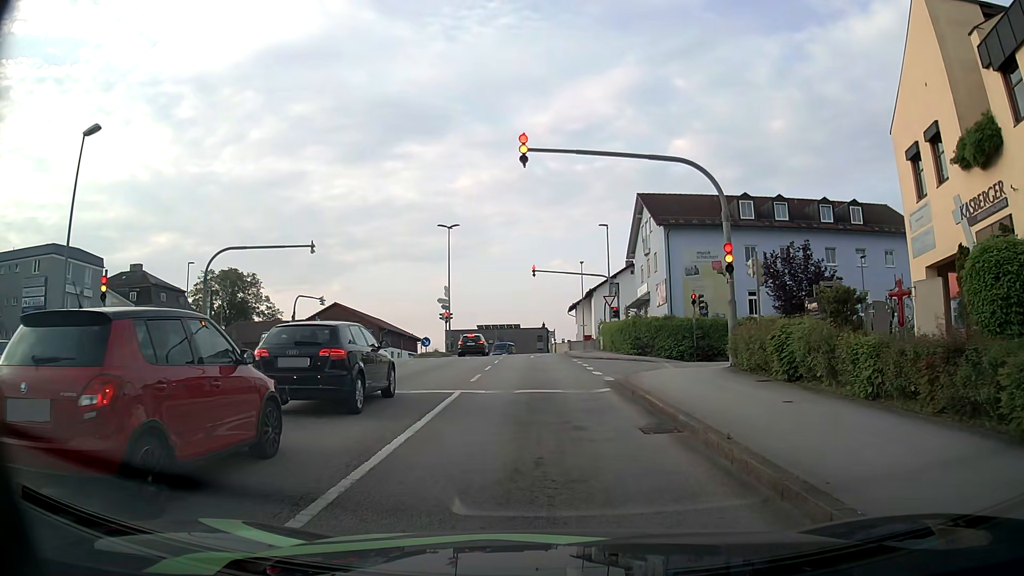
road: tertiary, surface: asphalt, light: Day
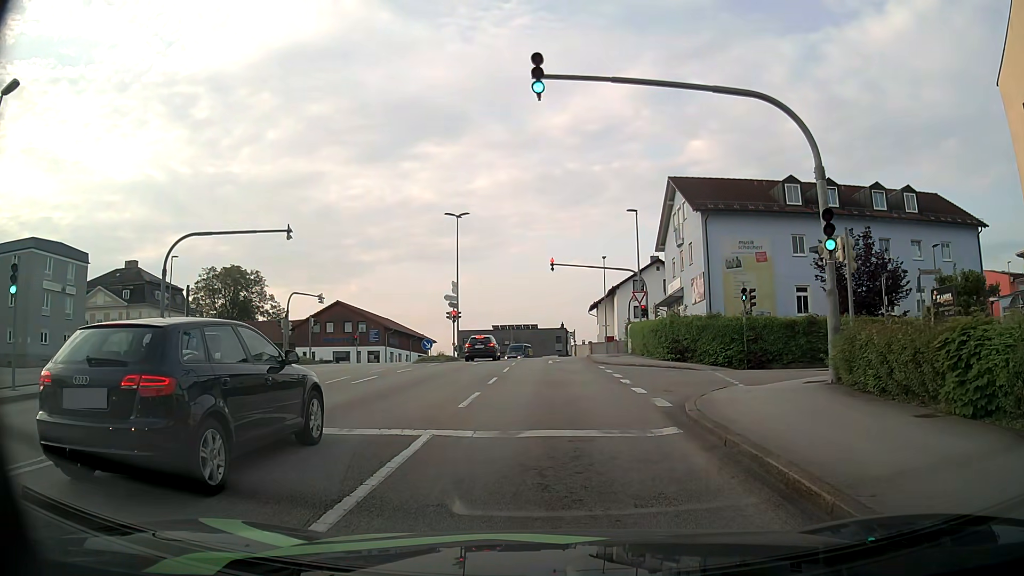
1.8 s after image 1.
(-0.1, +5.5) m; -2°
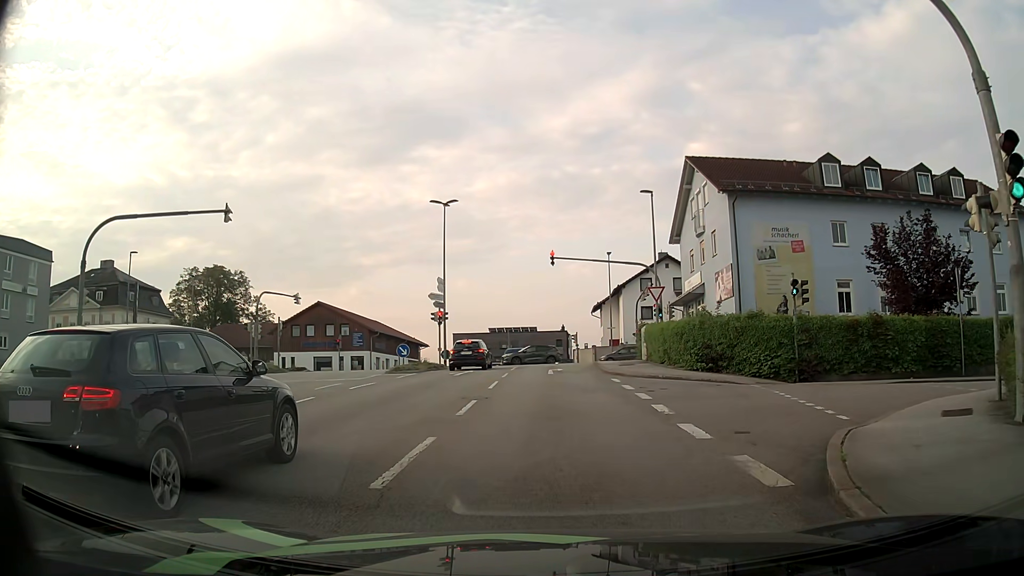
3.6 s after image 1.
(+0.1, +6.1) m; +2°
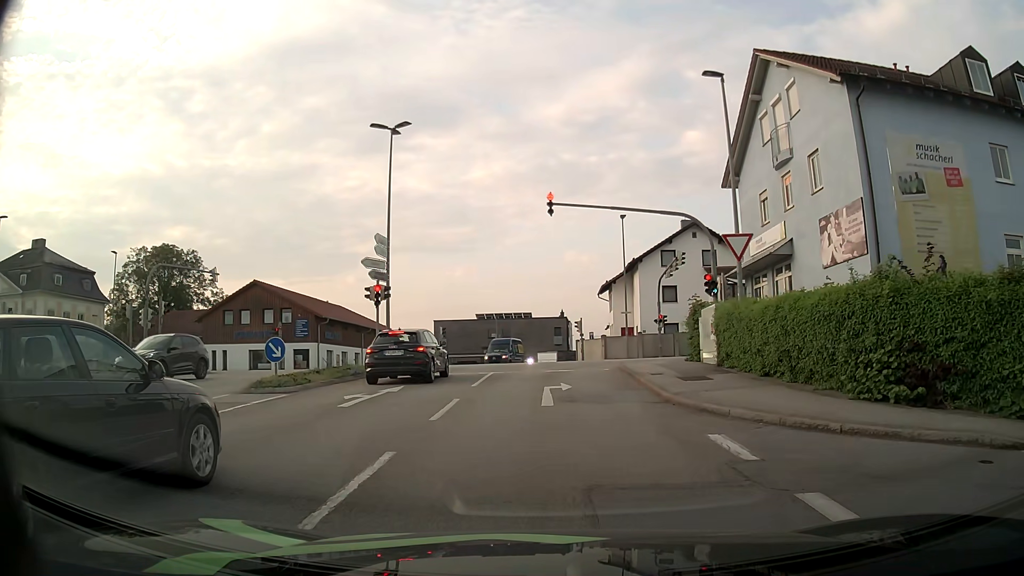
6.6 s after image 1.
(-0.2, +14.1) m; -1°
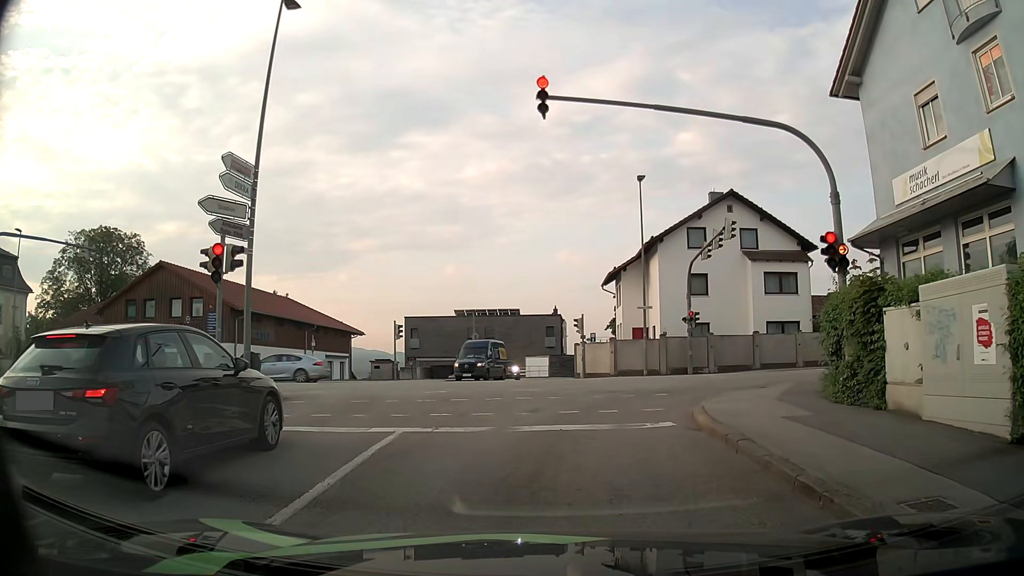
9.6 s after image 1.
(0.0, +12.5) m; 0°
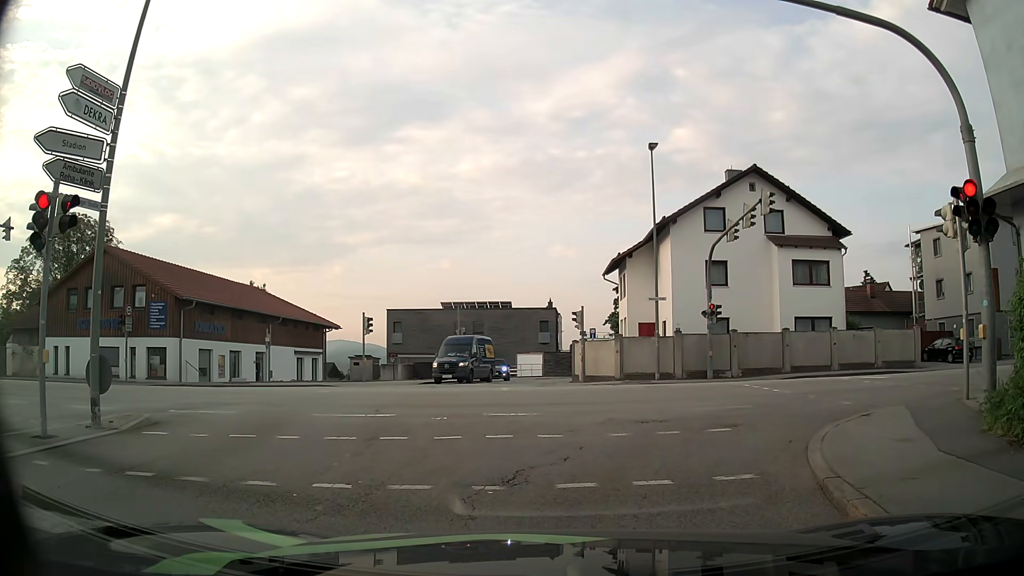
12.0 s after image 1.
(+0.1, +5.4) m; +1°
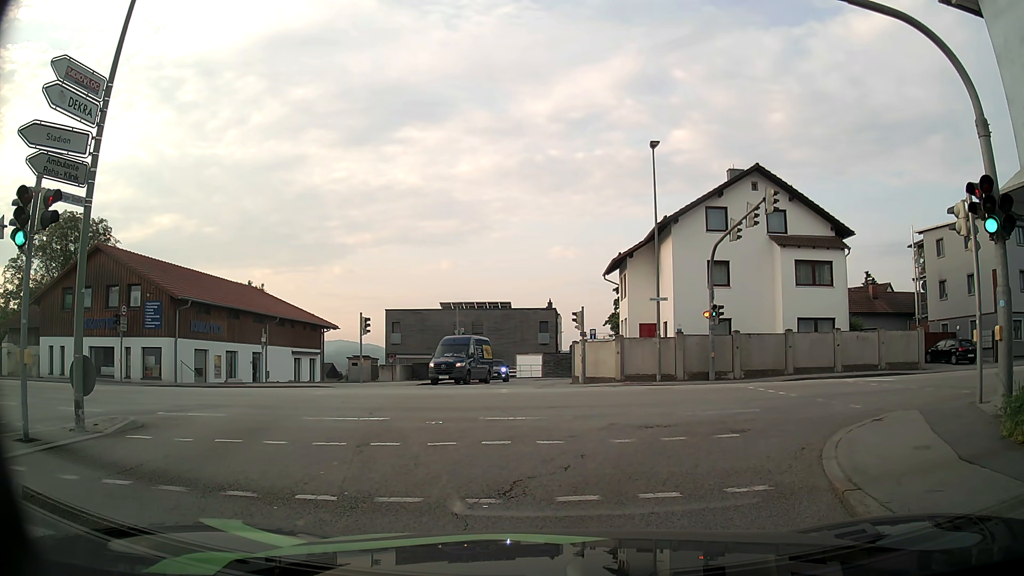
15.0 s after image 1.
(0.0, +0.5) m; 0°
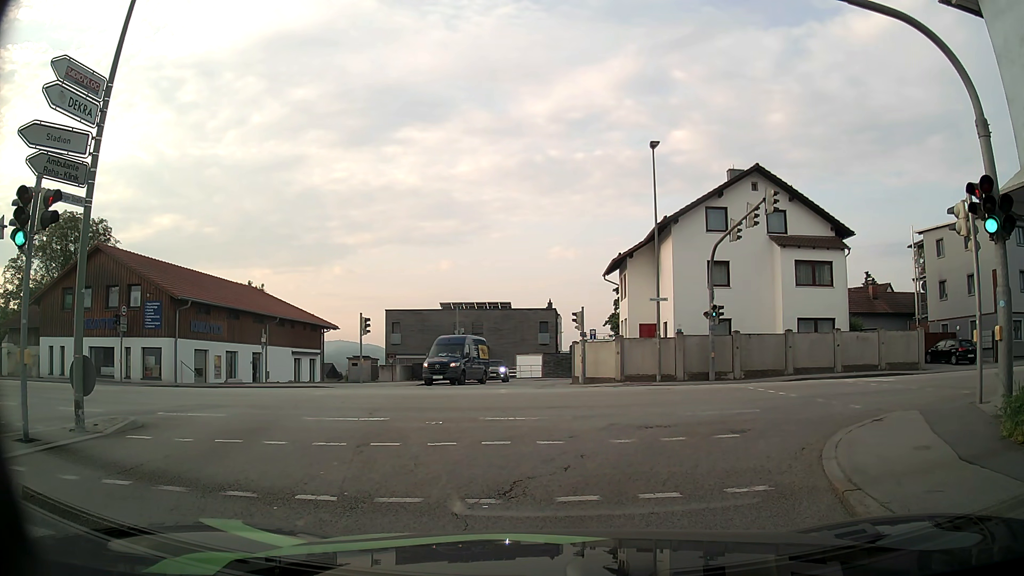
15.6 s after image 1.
(0.0, 0.0) m; 0°
(+1, +10) (+8, +16) (+18, +17) (+28, +18) (+38, +19) (+48, +20) (+58, +21) (+68, +23) (+78, +25) (+88, +27) m
